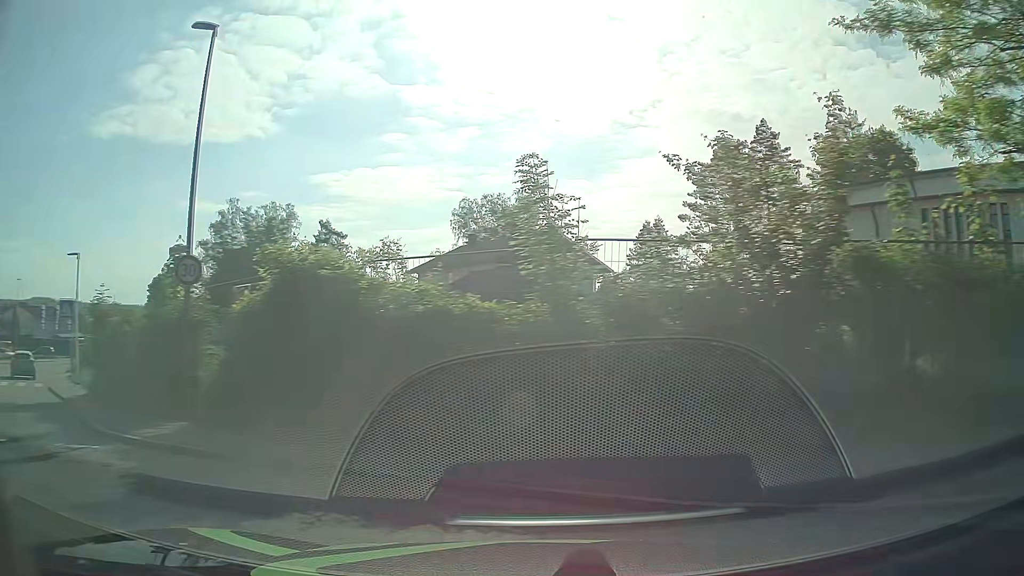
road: tertiary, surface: asphalt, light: Day
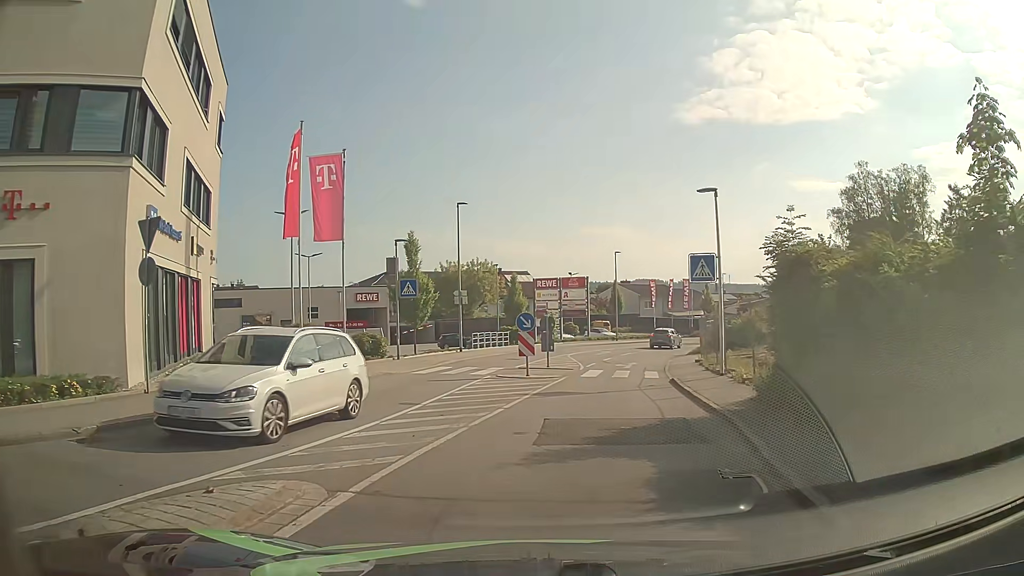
(-5.2, +7.7) m; -50°
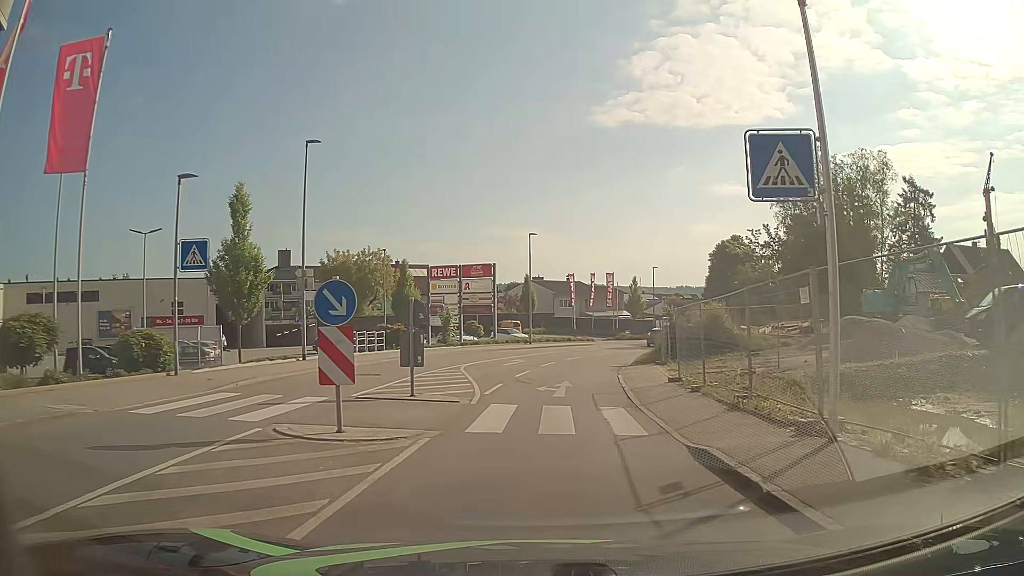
(+0.5, +12.5) m; +7°
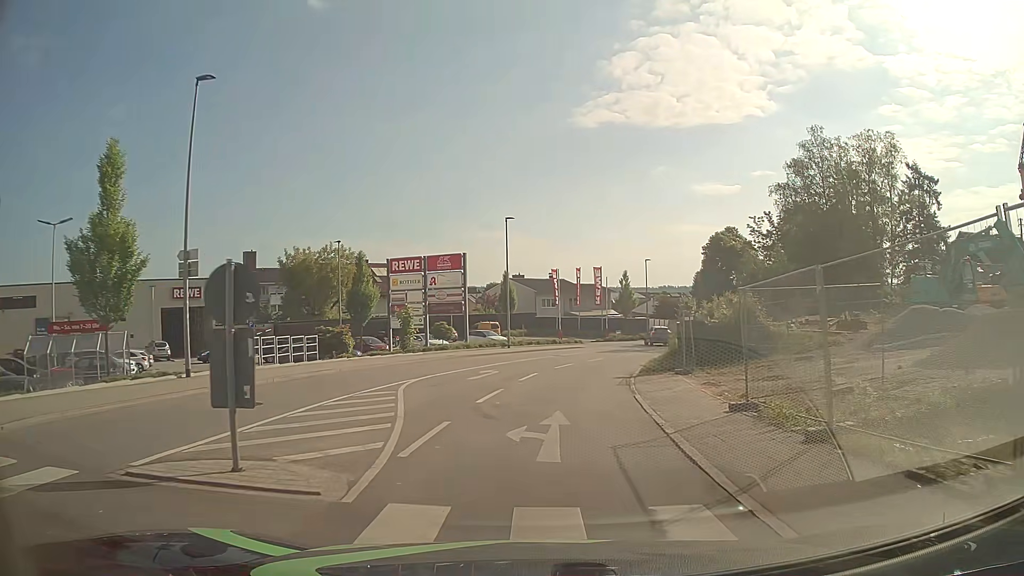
(0.0, +7.8) m; -1°
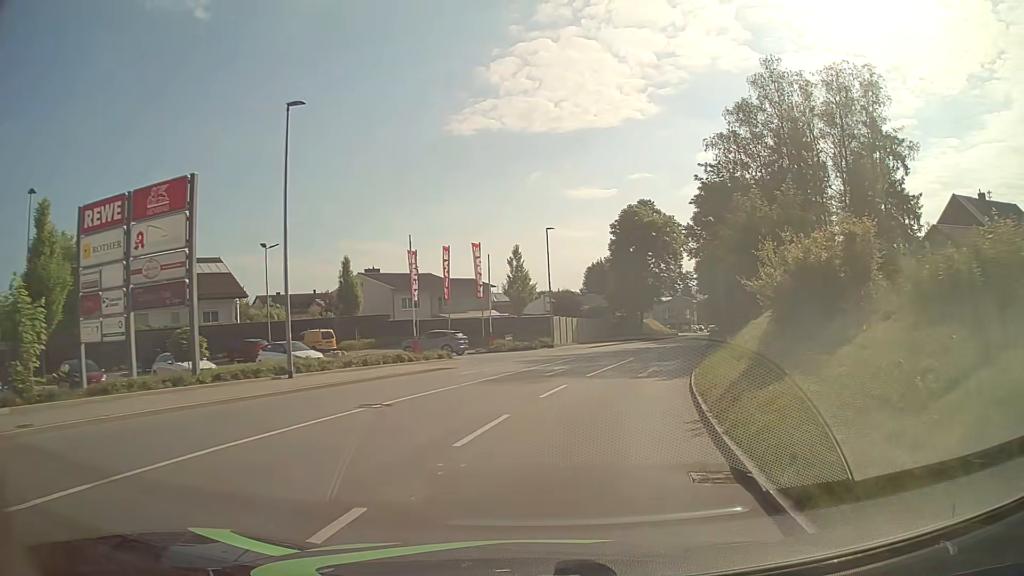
(+1.9, +23.1) m; +11°
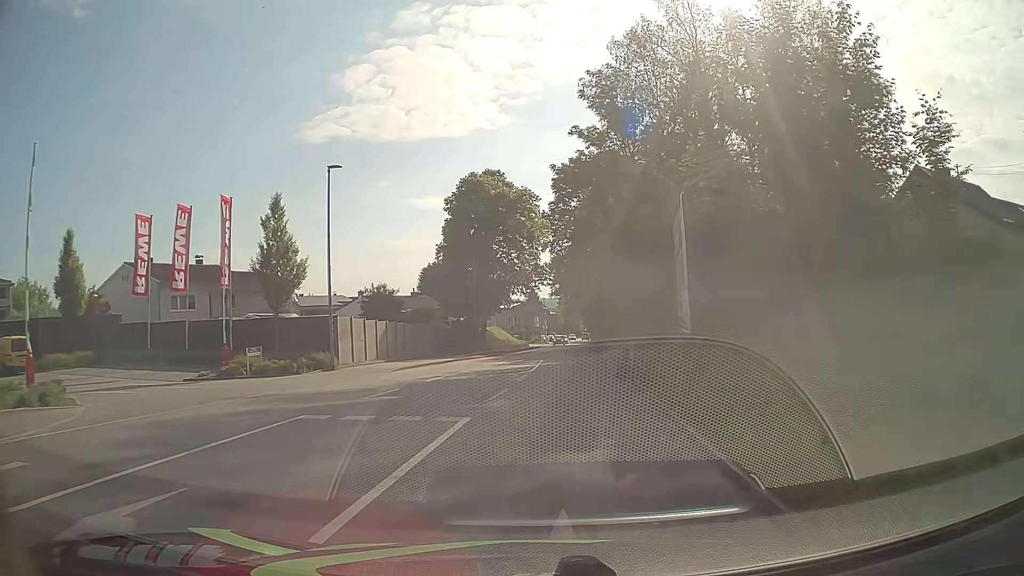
(+2.6, +19.2) m; +14°
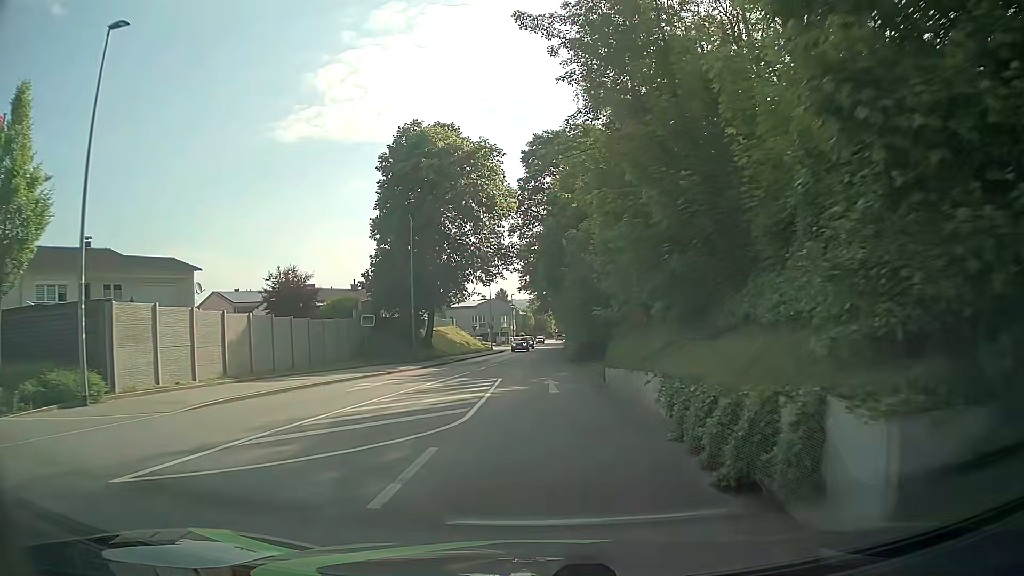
(+0.4, +14.5) m; +3°
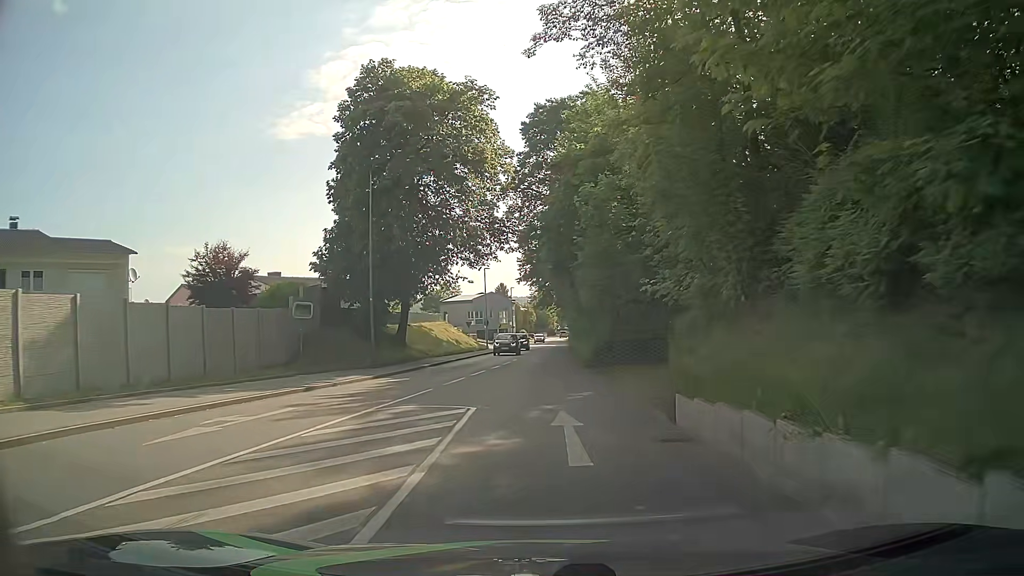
(-0.1, +9.7) m; -1°
(0, +10) (0, +20) (0, +30) (+1, +40) (+1, +50) (+1, +60) (+1, +70) (+2, +80) (+2, +90) (+2, +100) m
